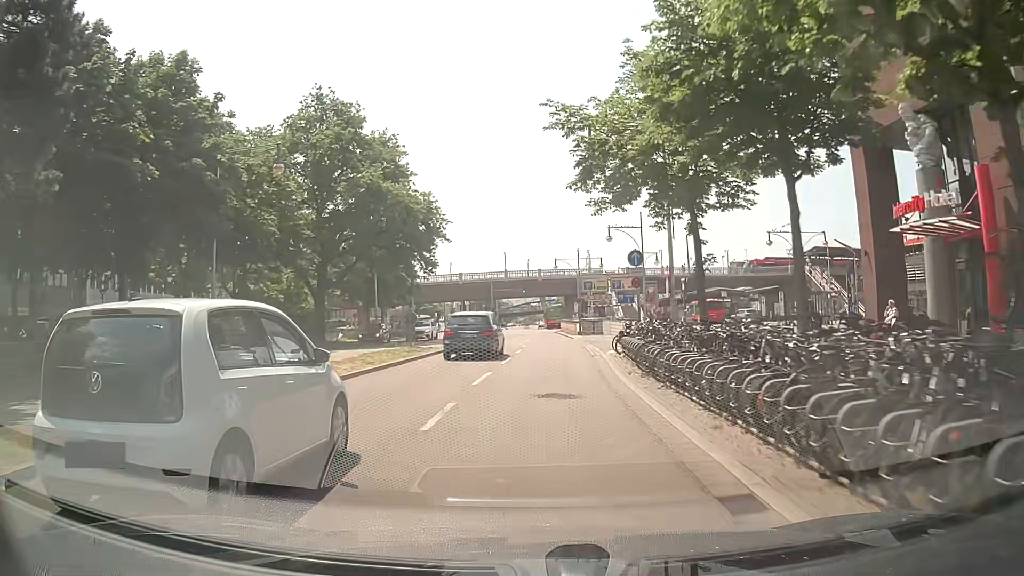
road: primary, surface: asphalt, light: Day
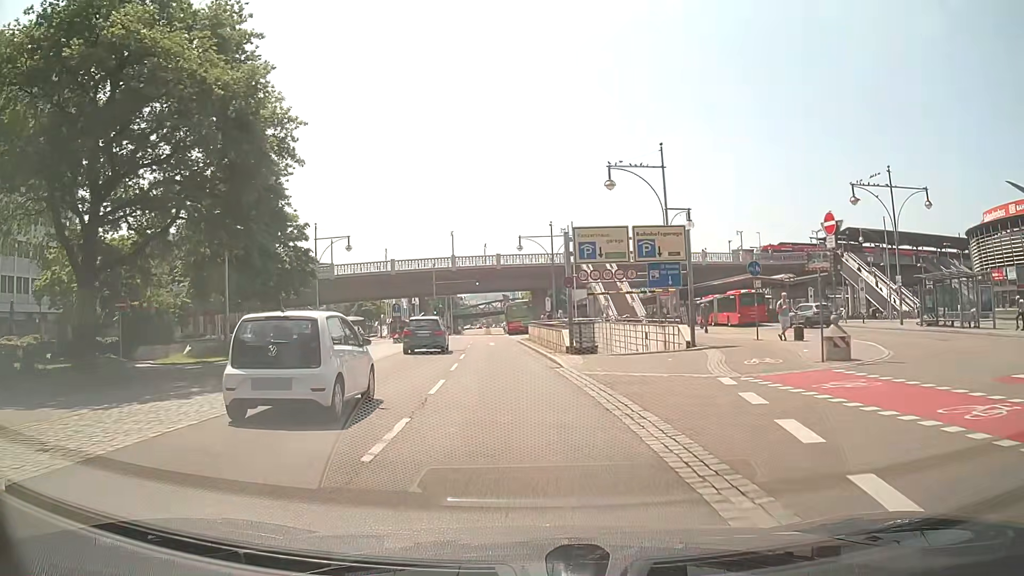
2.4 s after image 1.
(+0.3, +25.6) m; +2°
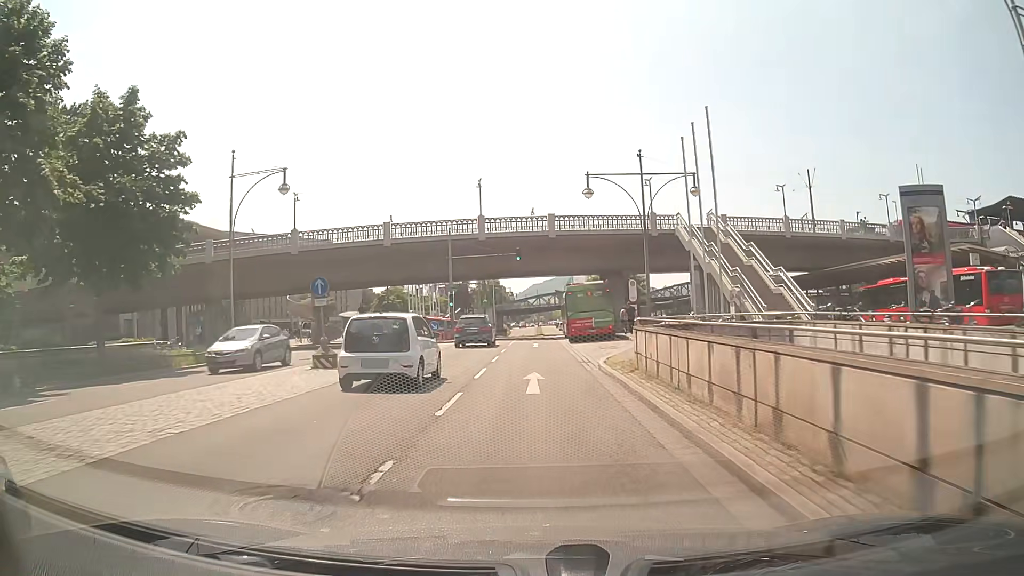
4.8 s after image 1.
(-1.2, +26.9) m; -5°
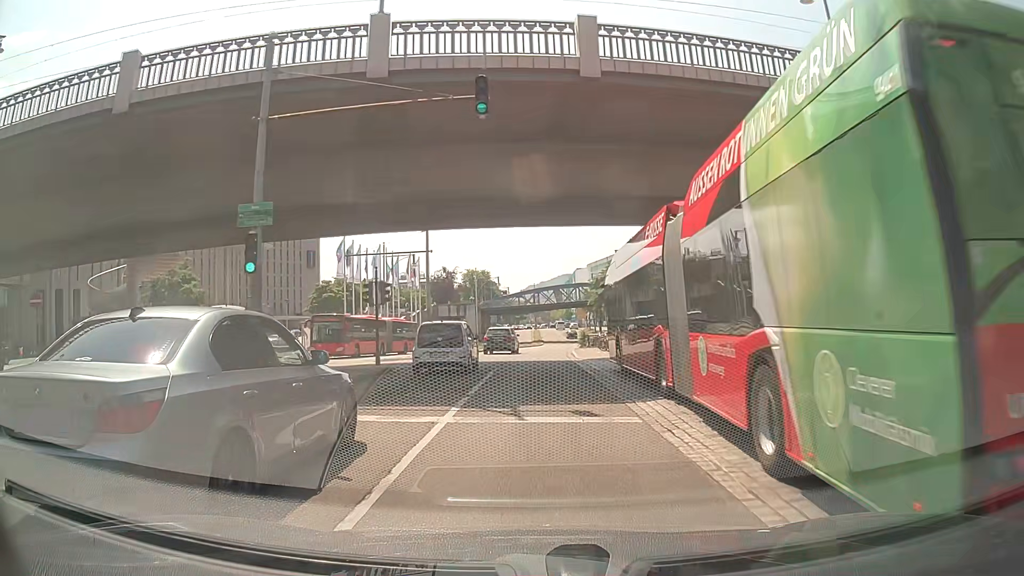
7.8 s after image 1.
(+0.2, +33.2) m; +1°
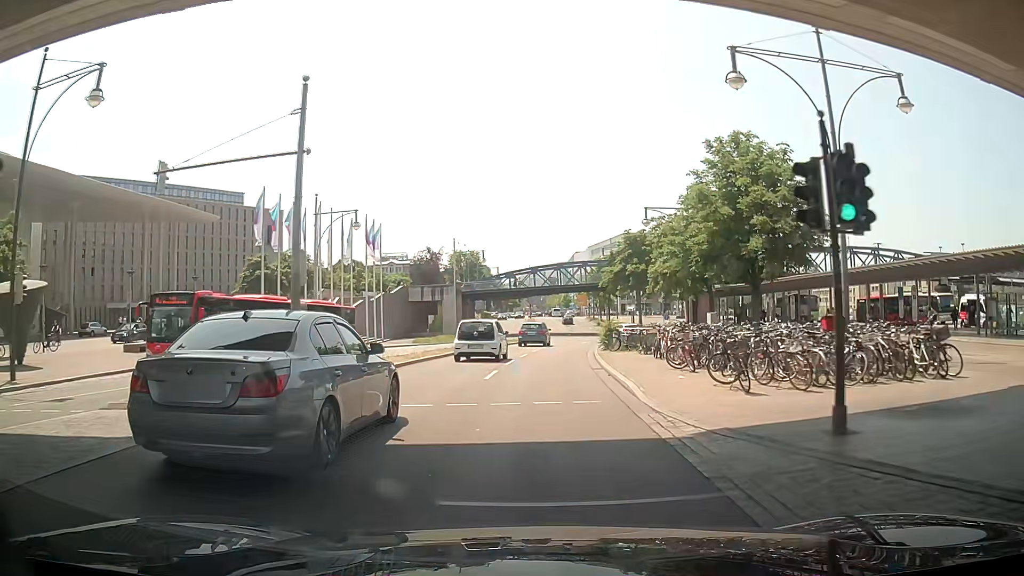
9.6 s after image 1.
(0.0, +20.3) m; -1°
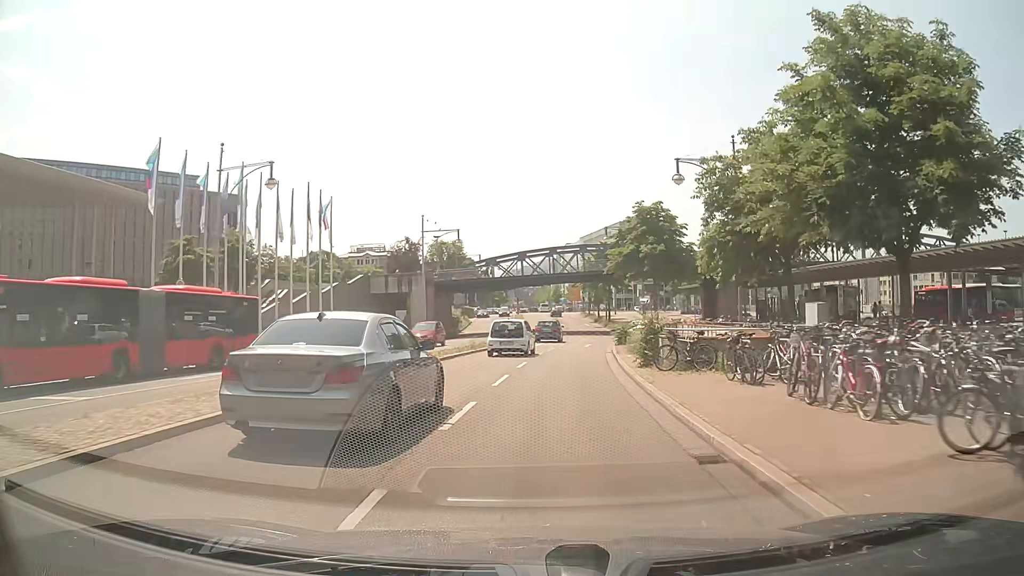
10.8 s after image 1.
(+0.3, +13.8) m; +2°
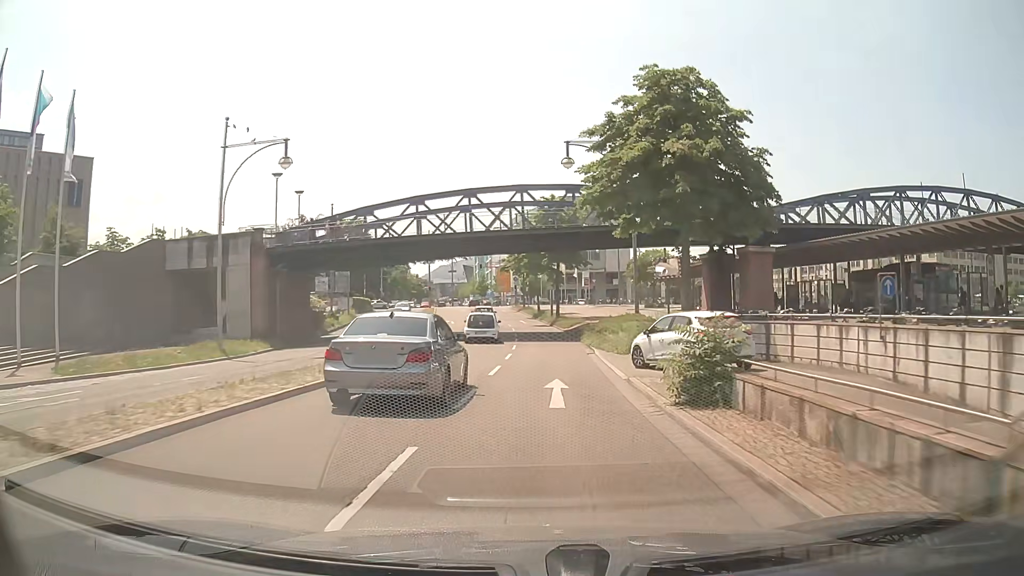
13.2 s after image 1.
(+1.6, +28.2) m; +7°
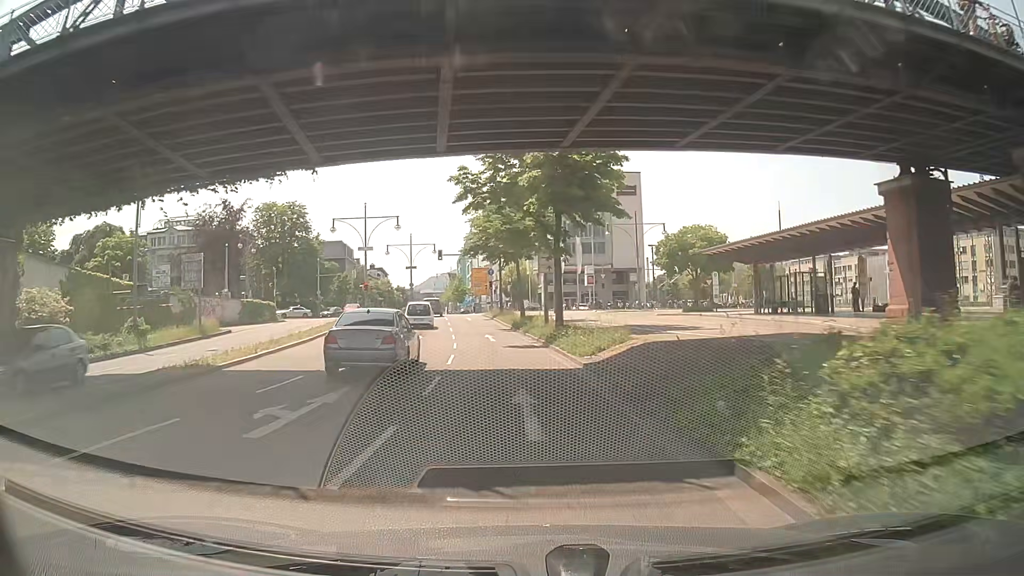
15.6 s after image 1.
(+0.7, +29.1) m; +1°
(0, +10) (-1, +20) (-2, +30) (-3, +40) (-5, +50) (-6, +60) (-8, +70) (-9, +79) (-11, +89) (-13, +99) m
